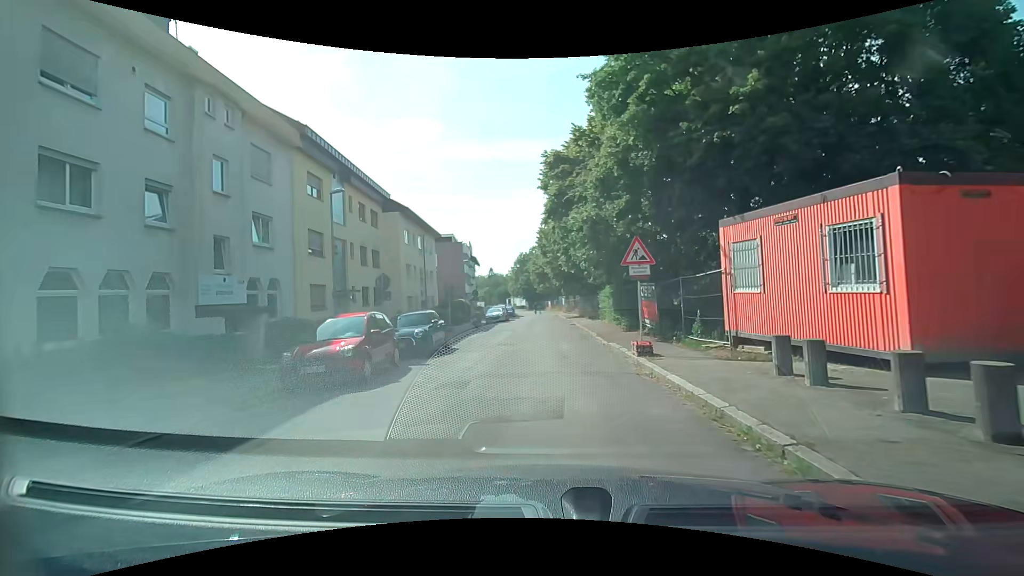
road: unclassified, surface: asphalt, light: Day
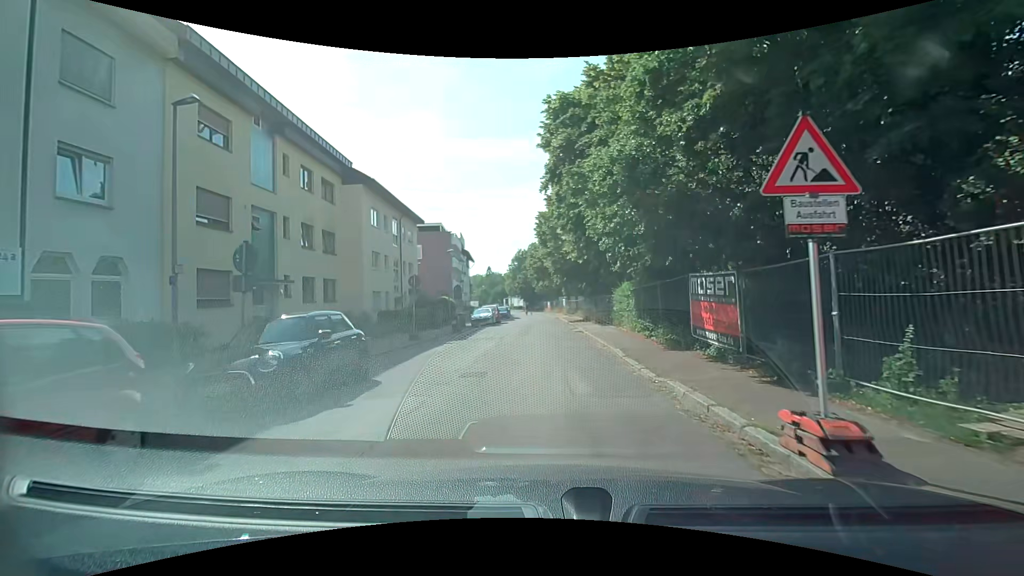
(+0.2, +8.1) m; +1°
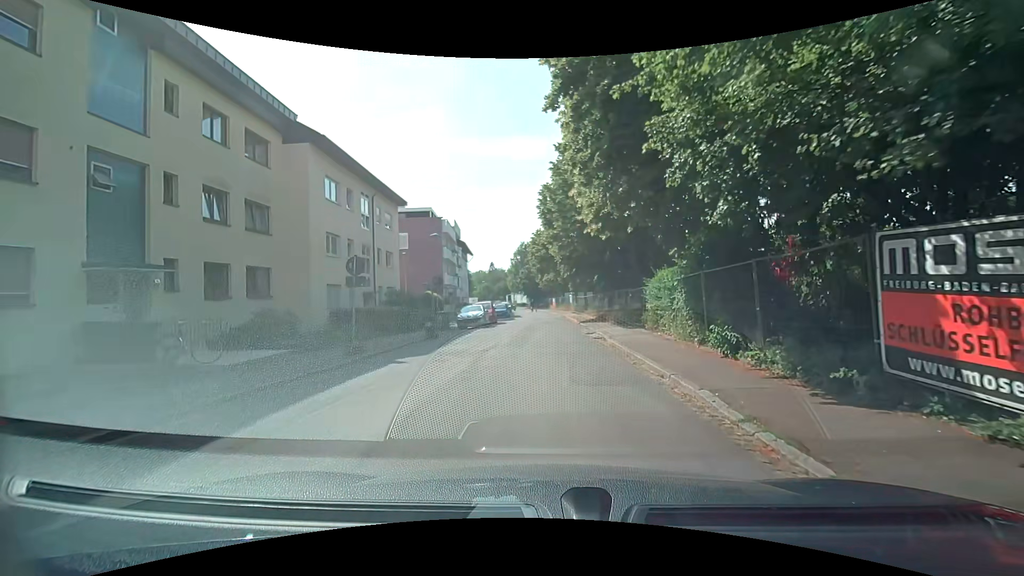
(0.0, +7.7) m; -1°
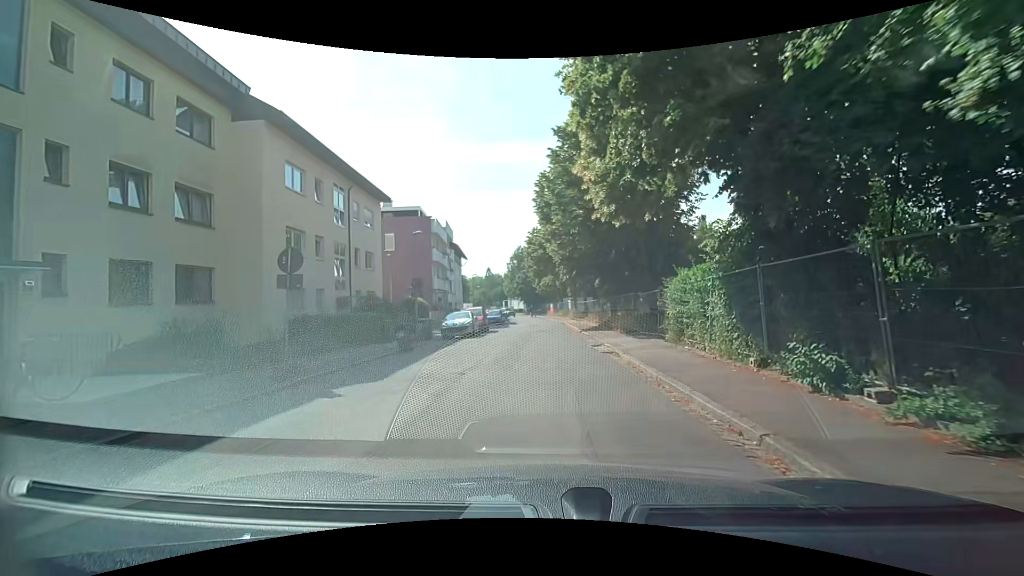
(0.0, +3.8) m; +1°
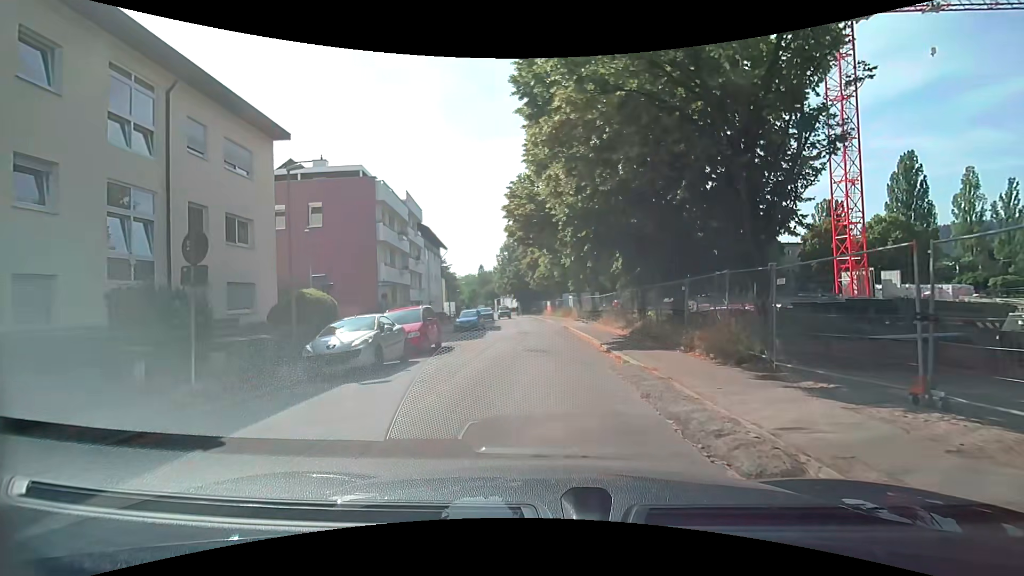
(+0.1, +14.3) m; +1°
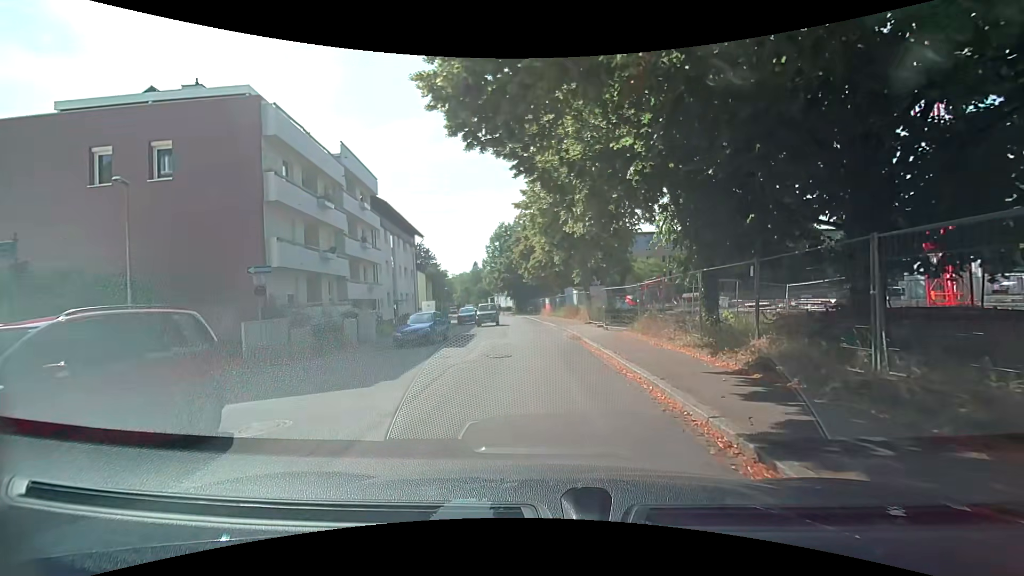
(0.0, +12.9) m; -1°
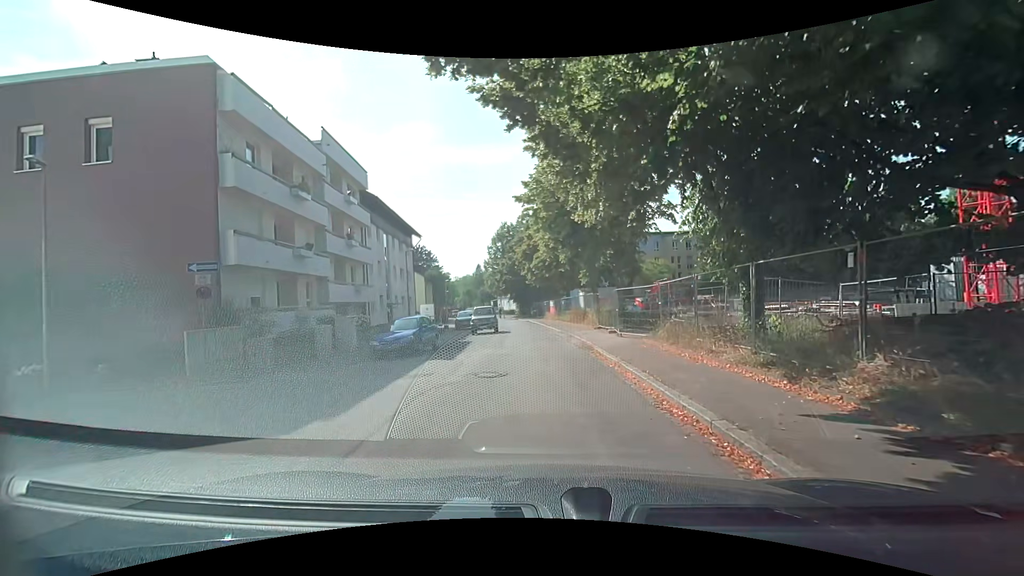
(+0.1, +3.2) m; +1°
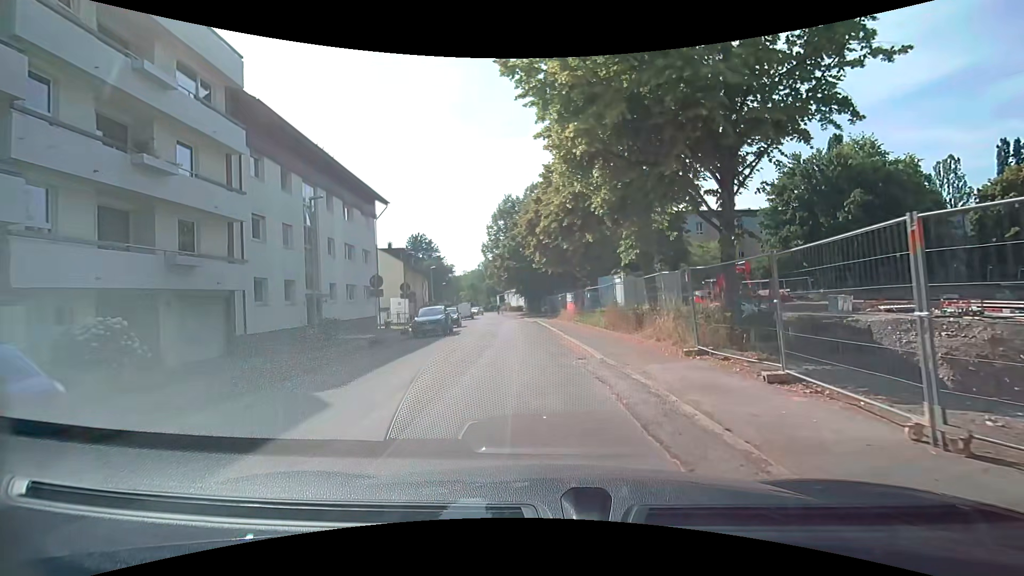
(-0.3, +16.4) m; -1°
(0, +10) (-1, +20) (-2, +30) (-2, +40) (-3, +50) (-5, +60) (-6, +70) (-8, +79) (-9, +89) (-11, +99) m
